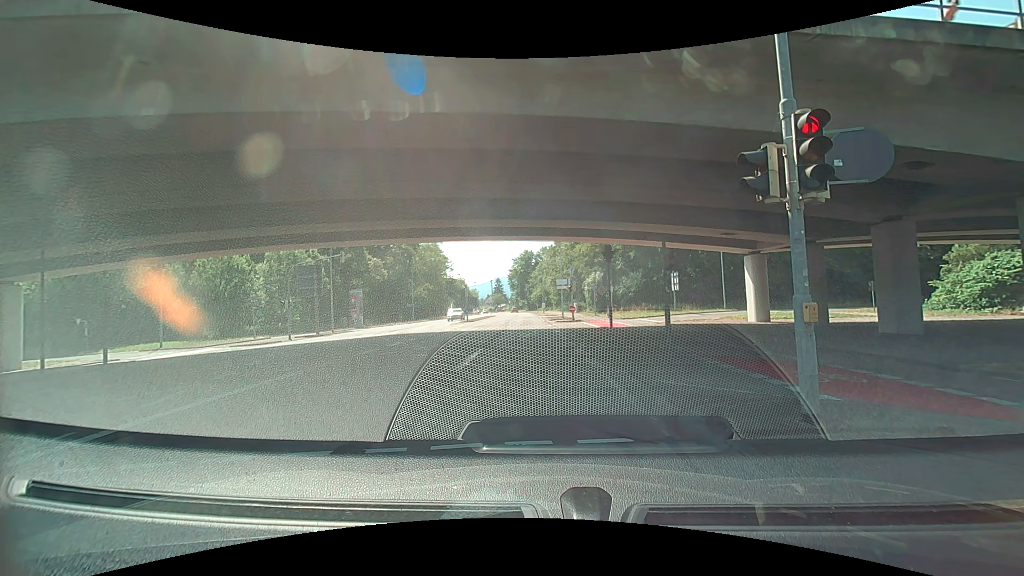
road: secondary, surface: asphalt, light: Day
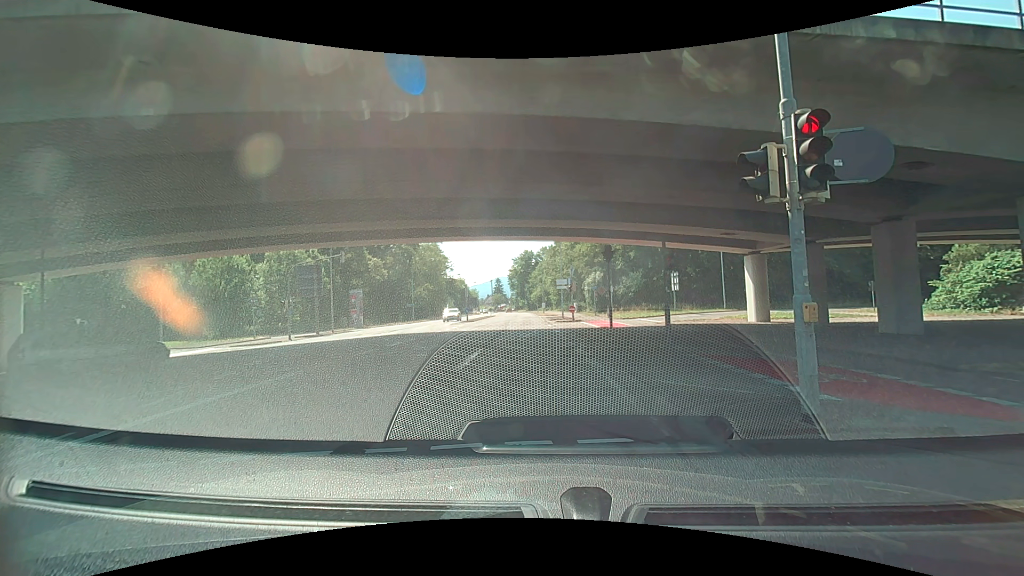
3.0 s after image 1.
(0.0, 0.0) m; 0°
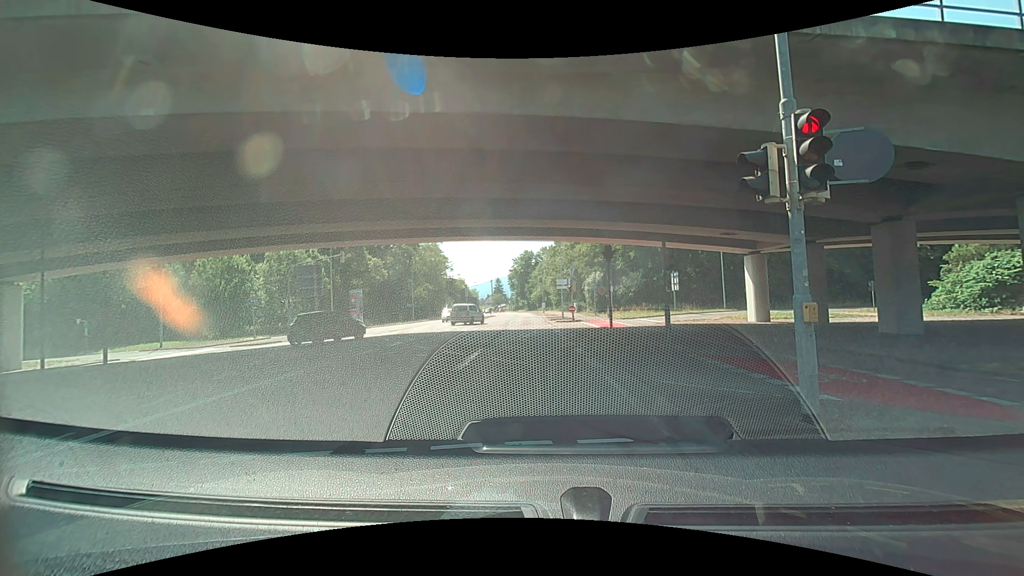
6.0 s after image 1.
(0.0, 0.0) m; 0°
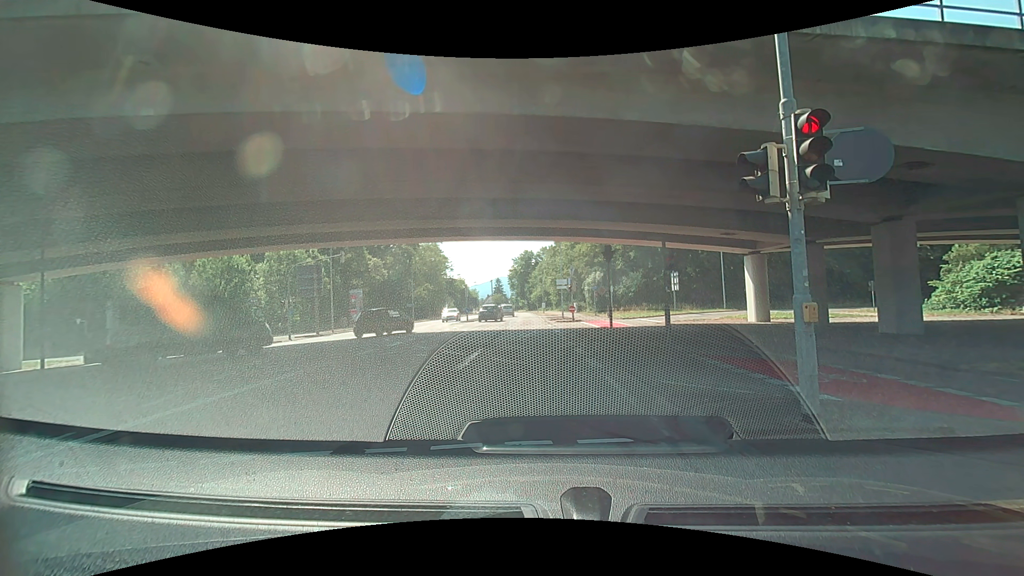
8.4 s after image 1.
(0.0, 0.0) m; 0°
(-1, +10) (-1, +20) (-2, +30) (-3, +40) (-3, +50) (-4, +60) (-4, +70) (-5, +80) (-5, +90) (-6, +100) m
